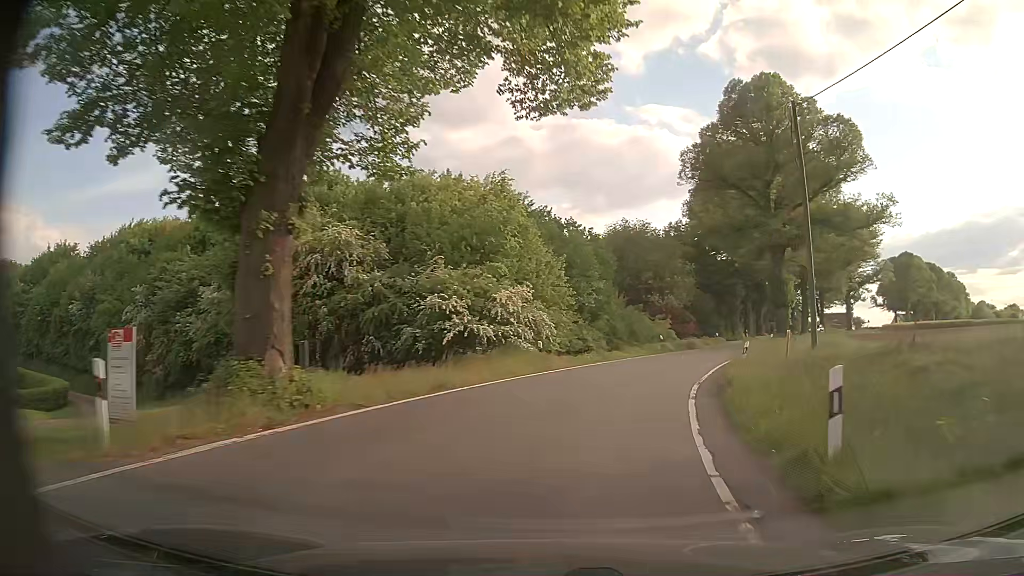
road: tertiary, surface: asphalt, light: Day
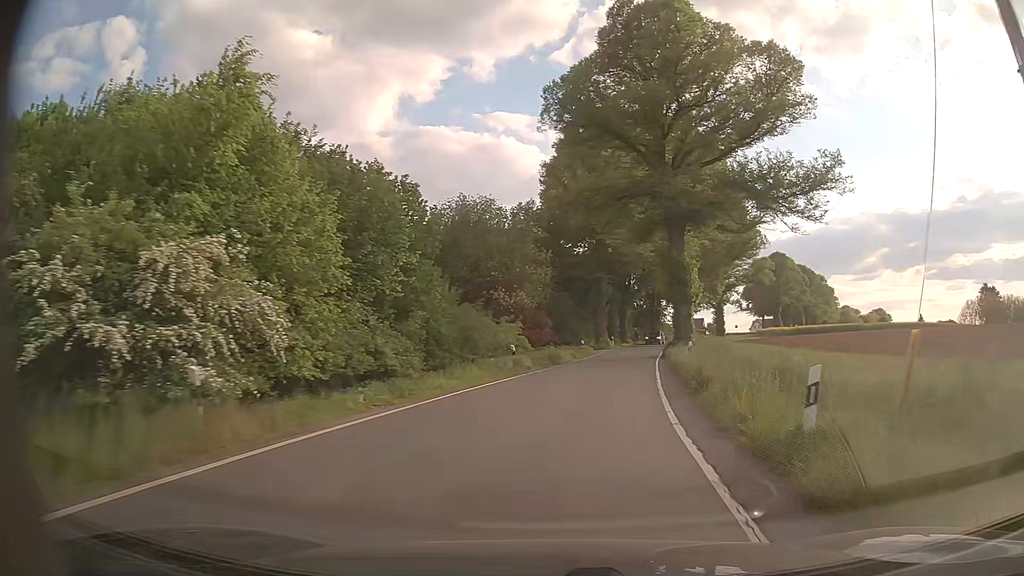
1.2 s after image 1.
(+2.0, +15.8) m; +13°
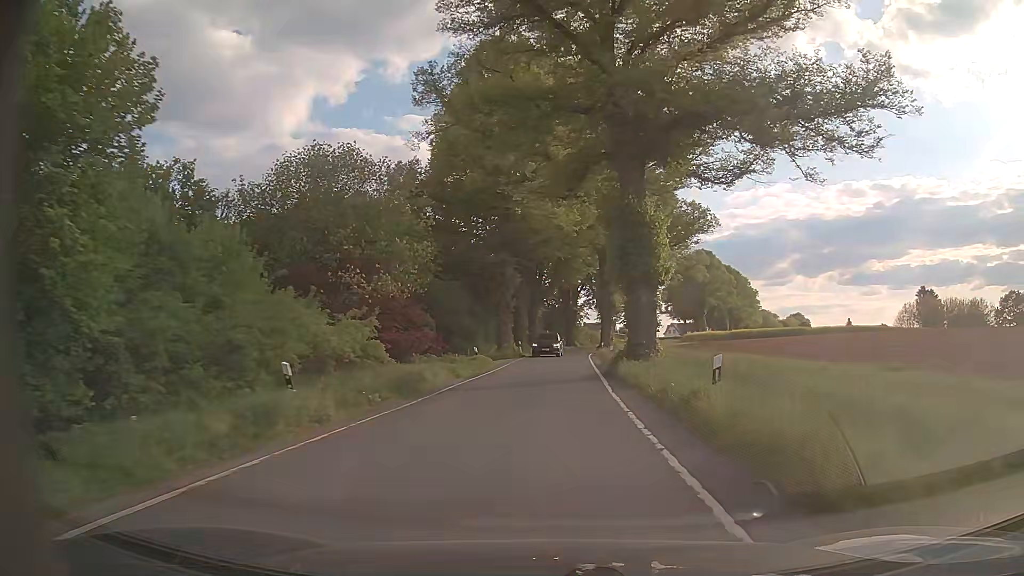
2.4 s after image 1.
(+1.4, +16.3) m; +8°
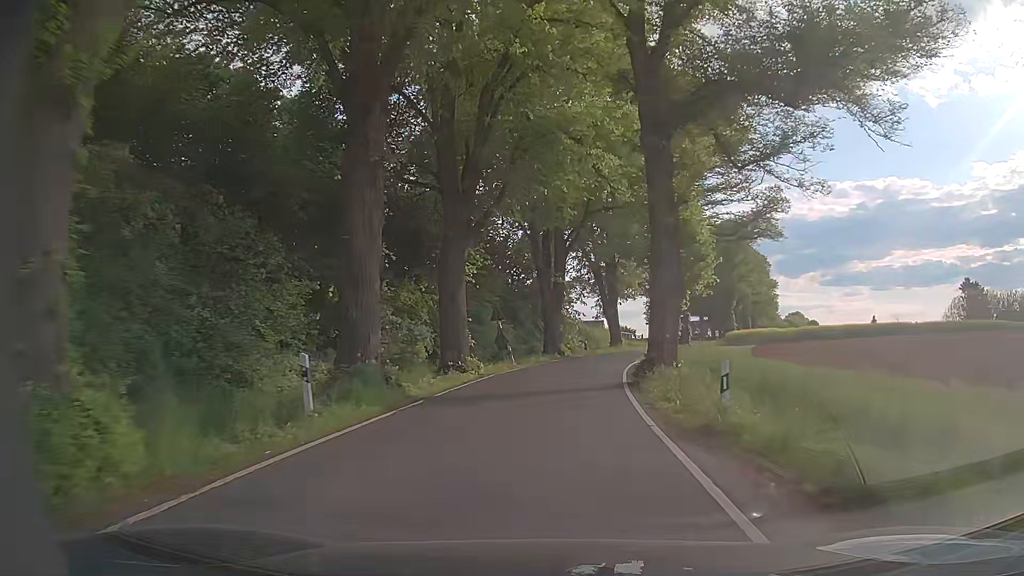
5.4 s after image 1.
(+1.7, +42.9) m; +3°
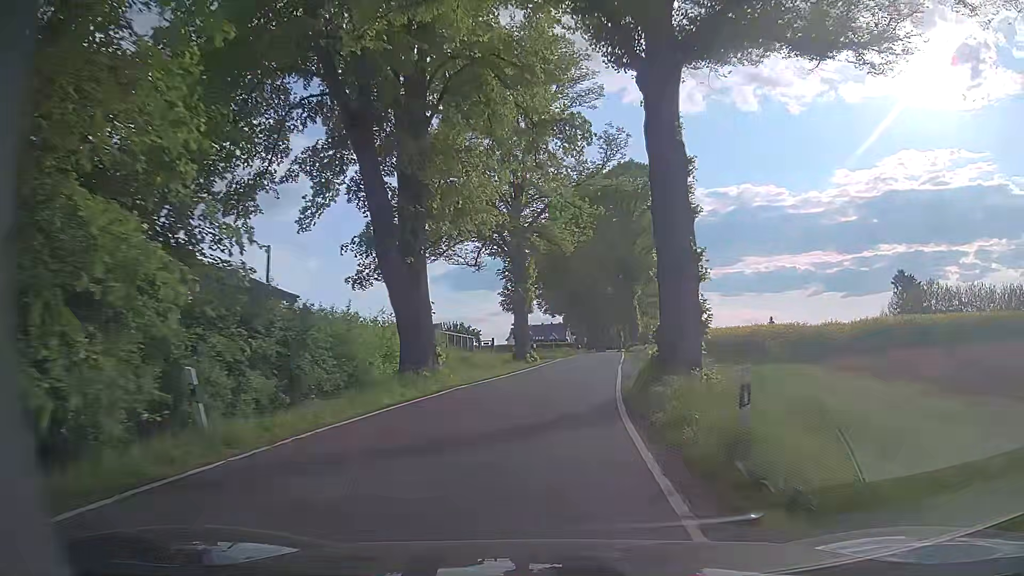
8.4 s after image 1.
(+4.8, +44.6) m; +13°
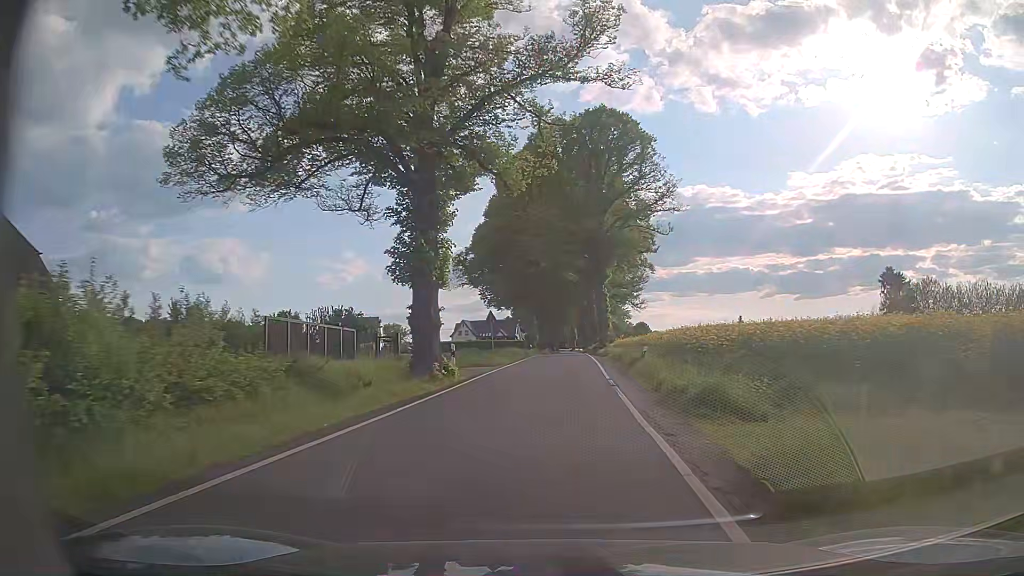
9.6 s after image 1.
(+0.7, +18.2) m; +5°
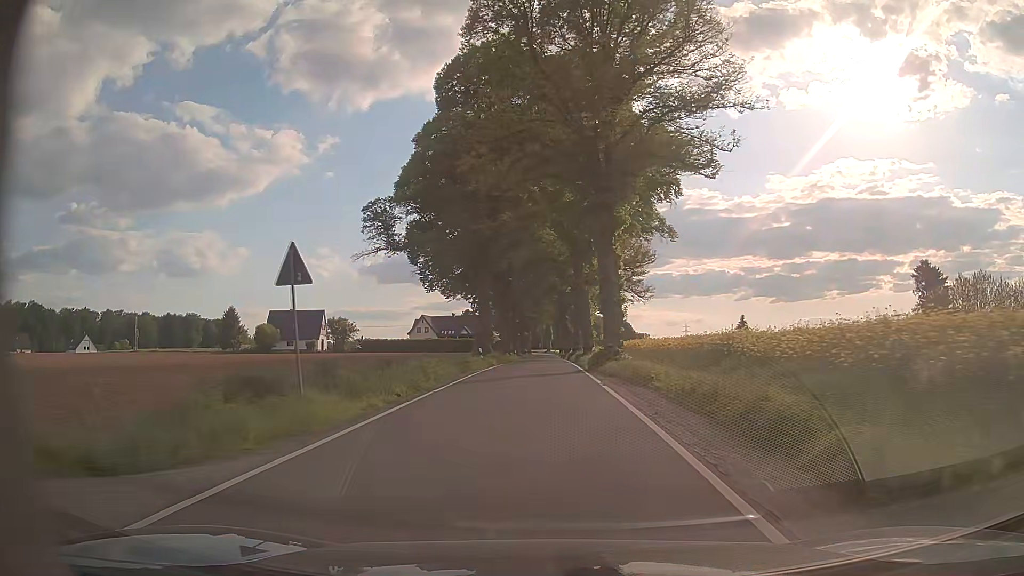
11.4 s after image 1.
(+0.6, +27.4) m; +2°
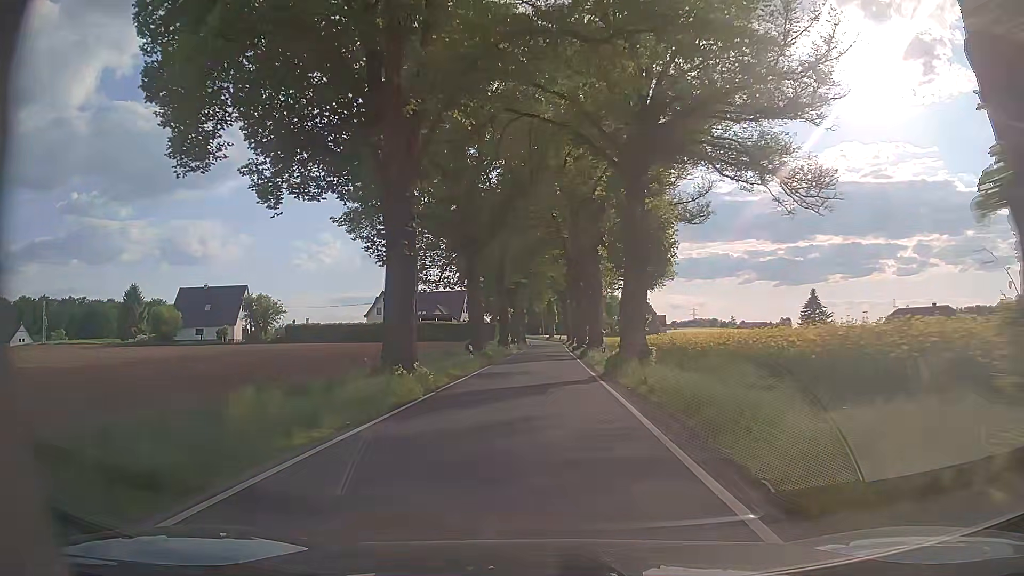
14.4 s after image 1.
(+0.3, +46.5) m; 0°
(0, +10) (0, +20) (0, +30) (0, +40) (+1, +50) (+1, +60) (+1, +70) (+1, +80) (+1, +90) (+1, +100) m
